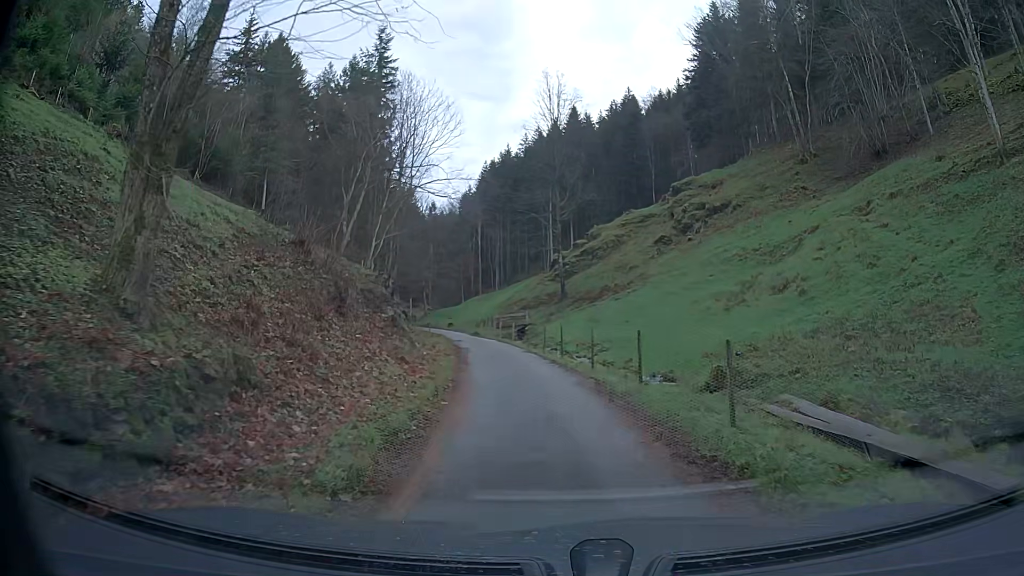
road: service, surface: asphalt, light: Day
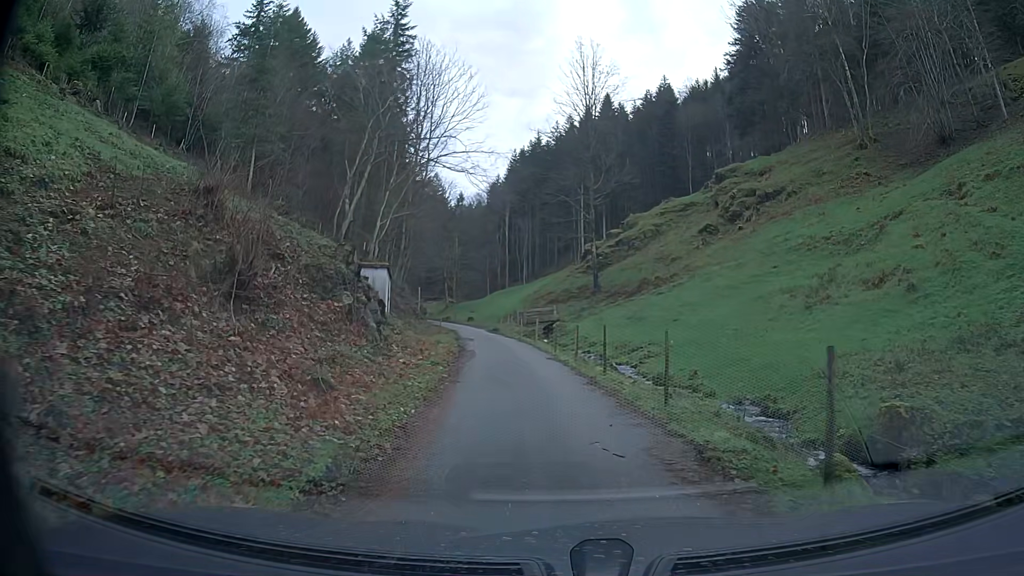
(-0.1, +7.3) m; -2°
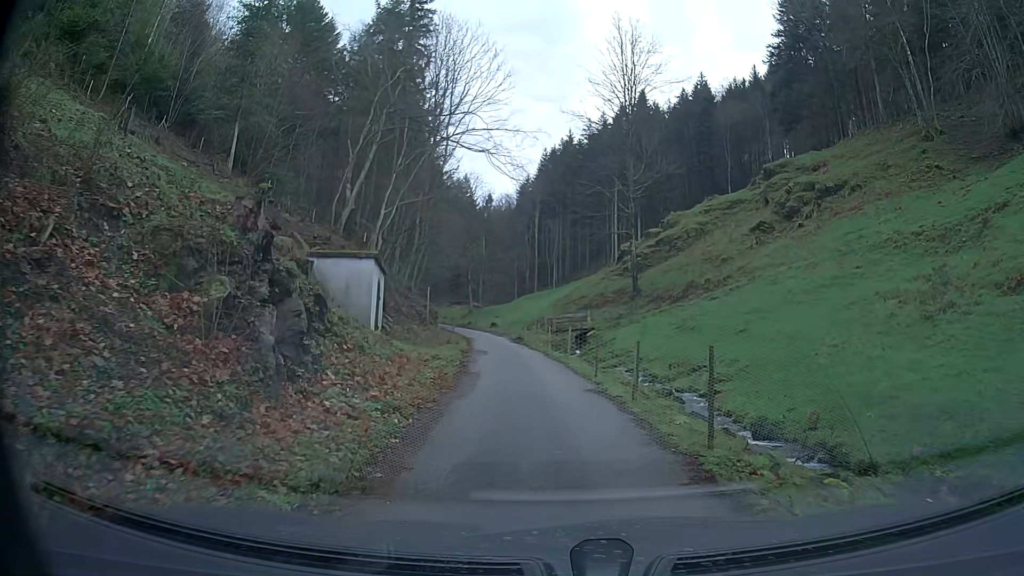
(-0.2, +7.1) m; -3°
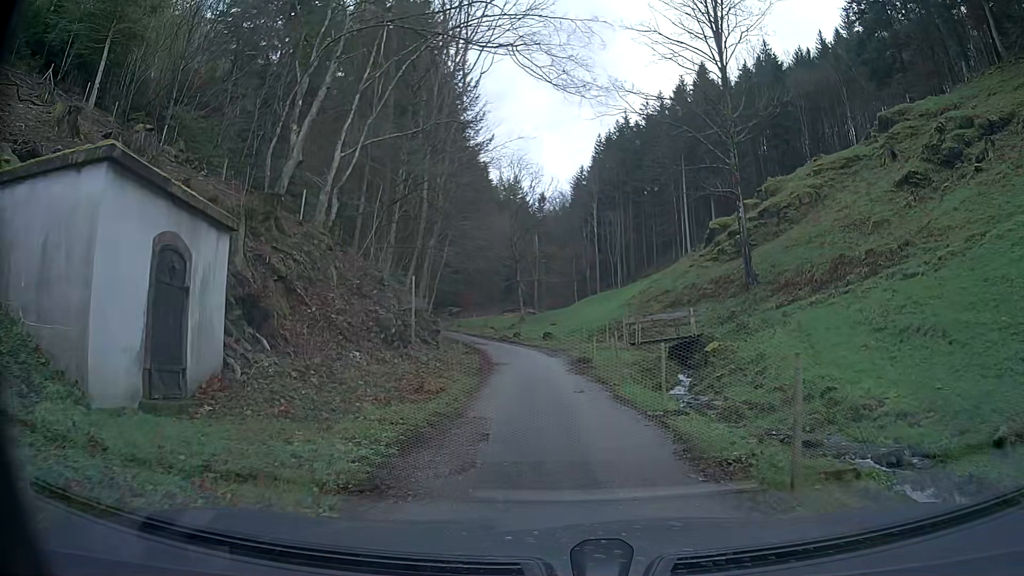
(-0.7, +16.8) m; -4°
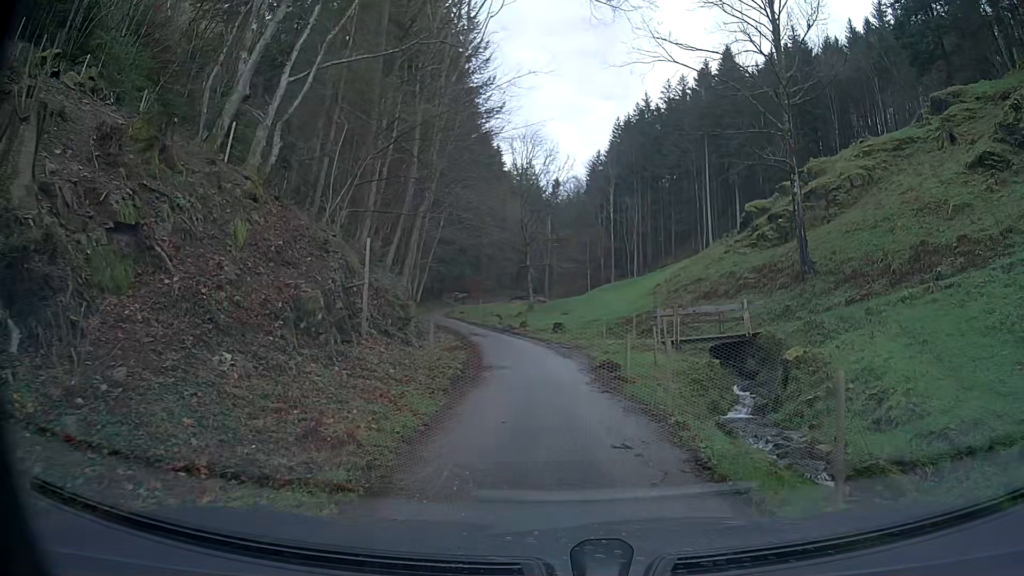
(0.0, +6.4) m; 0°
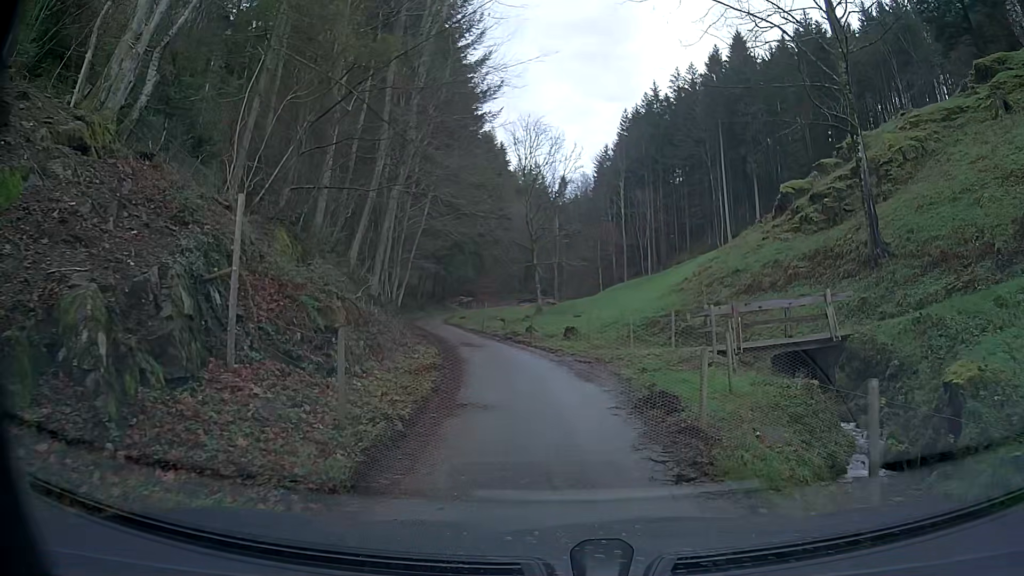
(0.0, +6.3) m; 0°
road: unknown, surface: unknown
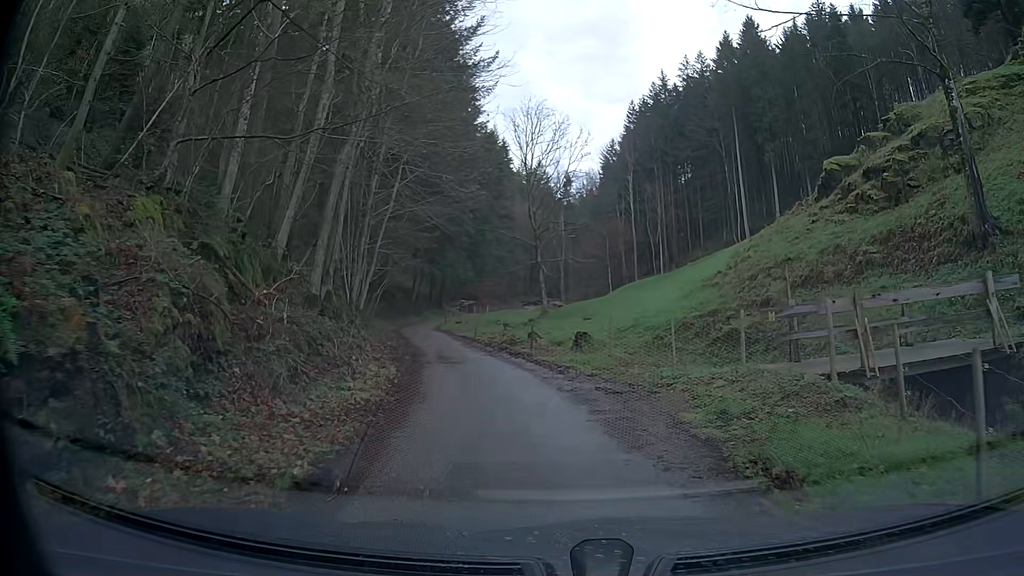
(-0.1, +6.5) m; -2°
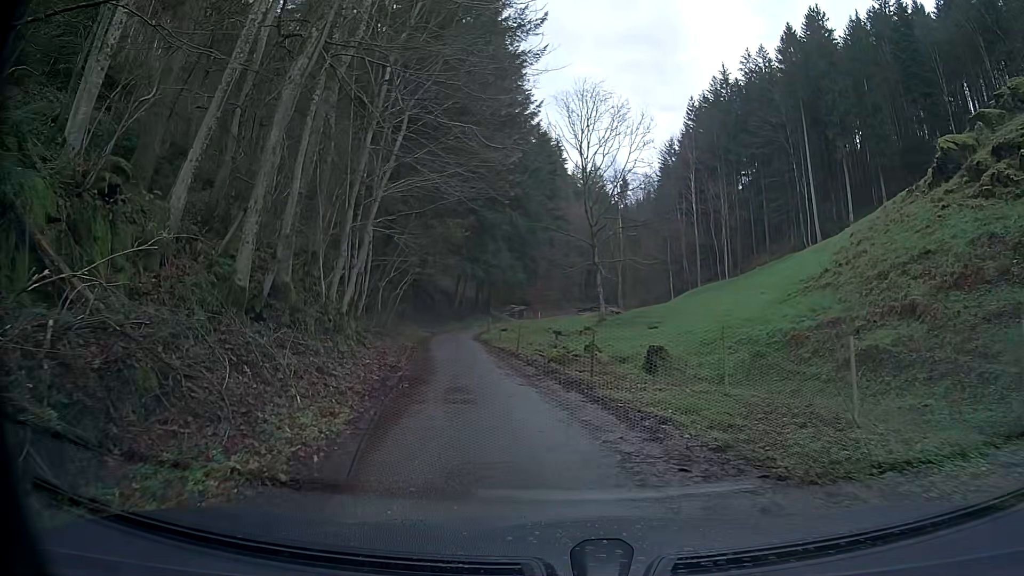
(-0.3, +7.0) m; -5°
(-1, +10) (-2, +20) (-4, +30) (-5, +40) (-6, +50) (-6, +60) (-5, +70) (-3, +79) (-2, +89) (-1, +99) m
